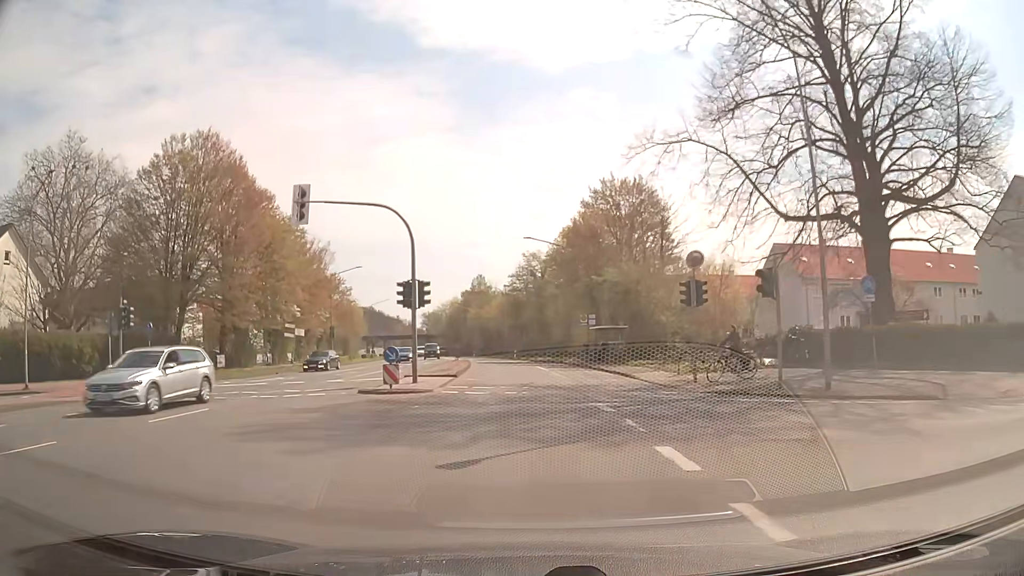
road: secondary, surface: asphalt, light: Day
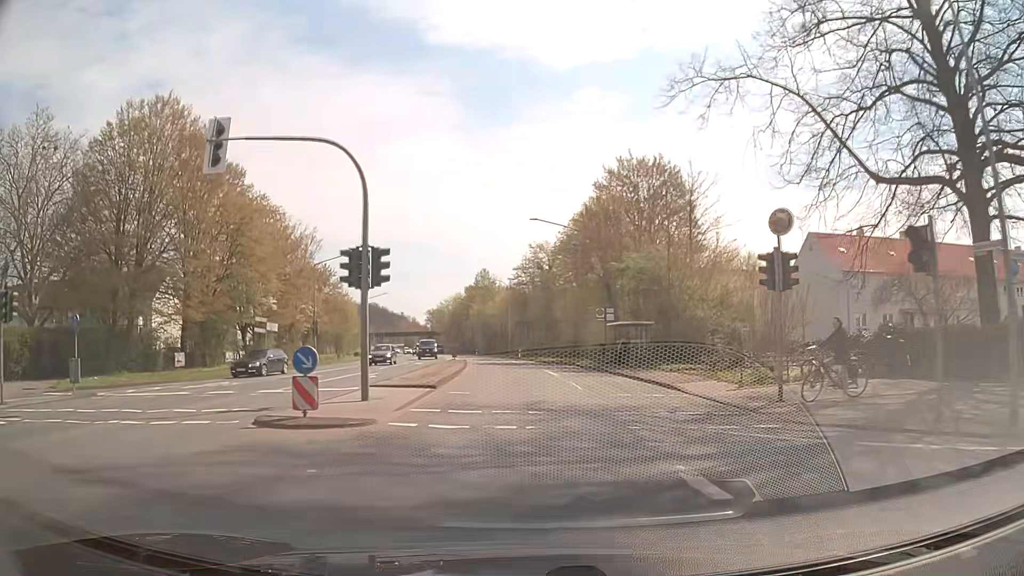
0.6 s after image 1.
(0.0, +7.3) m; 0°
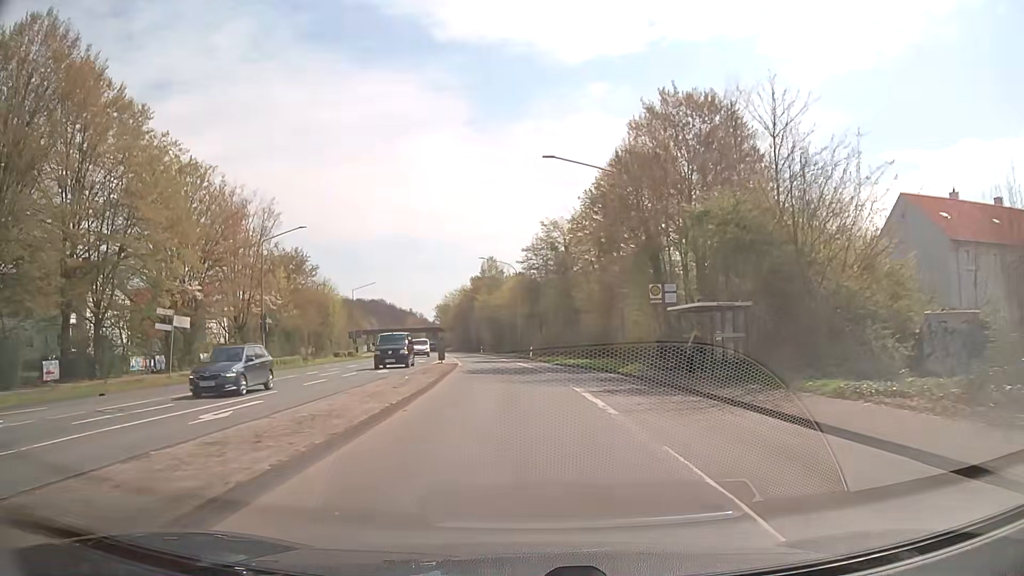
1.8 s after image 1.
(-0.1, +14.8) m; -1°
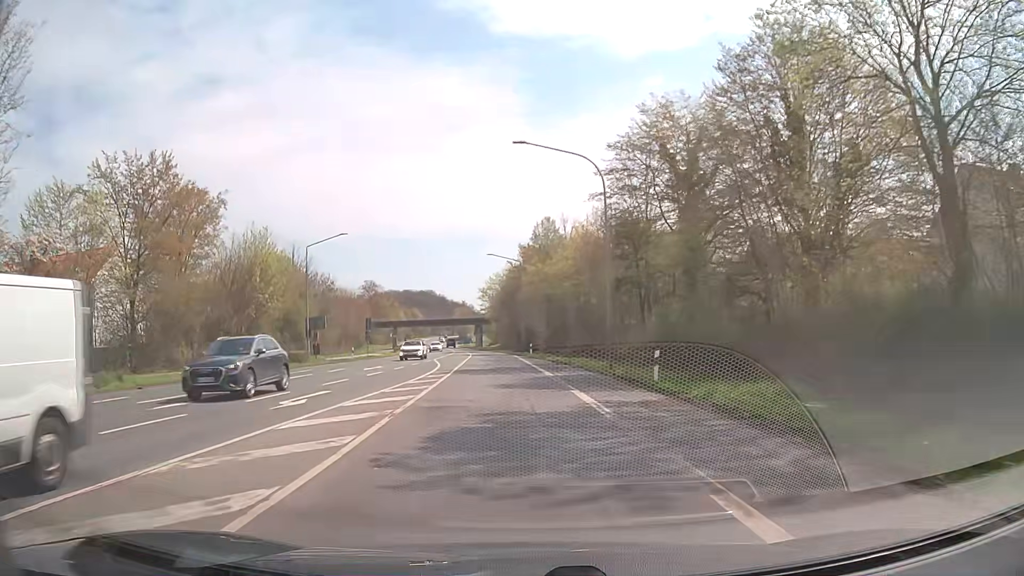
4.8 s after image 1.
(-1.6, +38.6) m; -5°
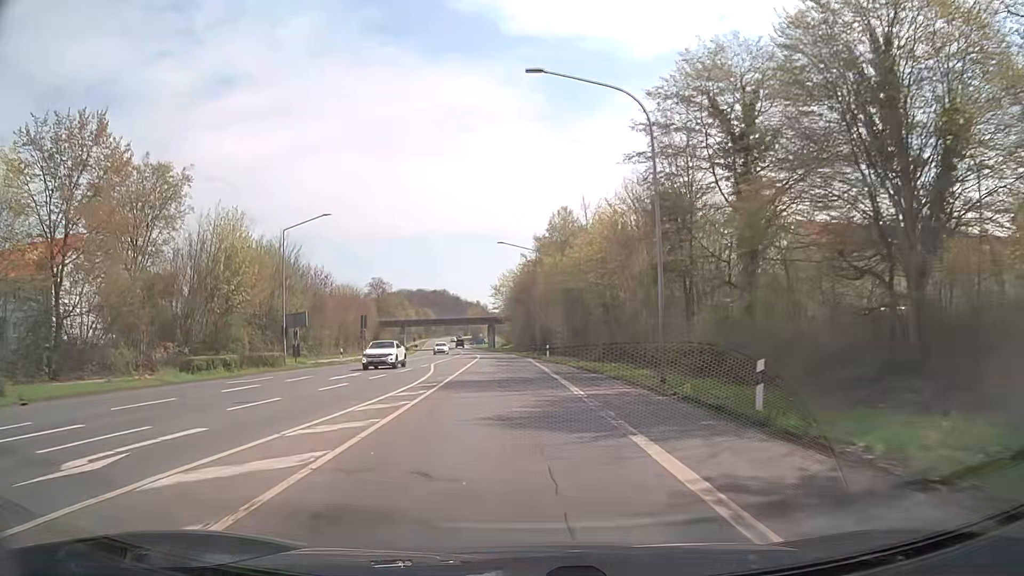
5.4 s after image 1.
(-0.1, +8.2) m; -2°
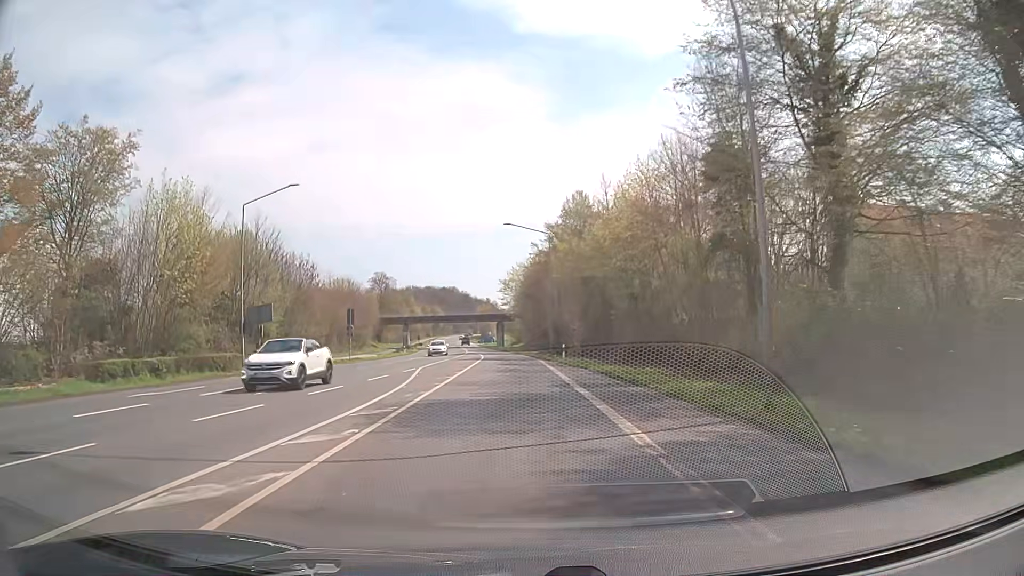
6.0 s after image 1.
(-0.1, +8.3) m; -1°
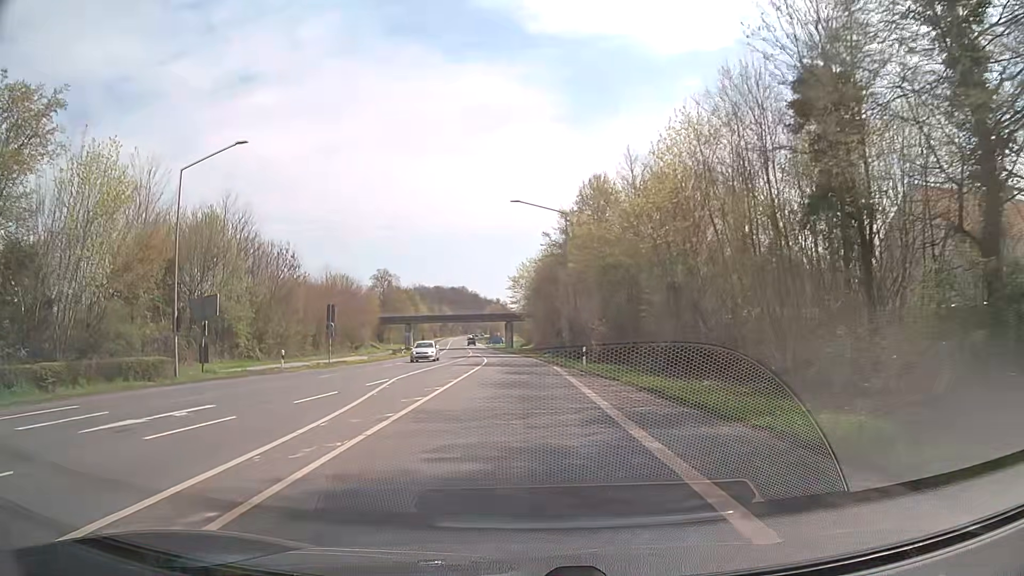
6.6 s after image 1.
(0.0, +8.5) m; -1°
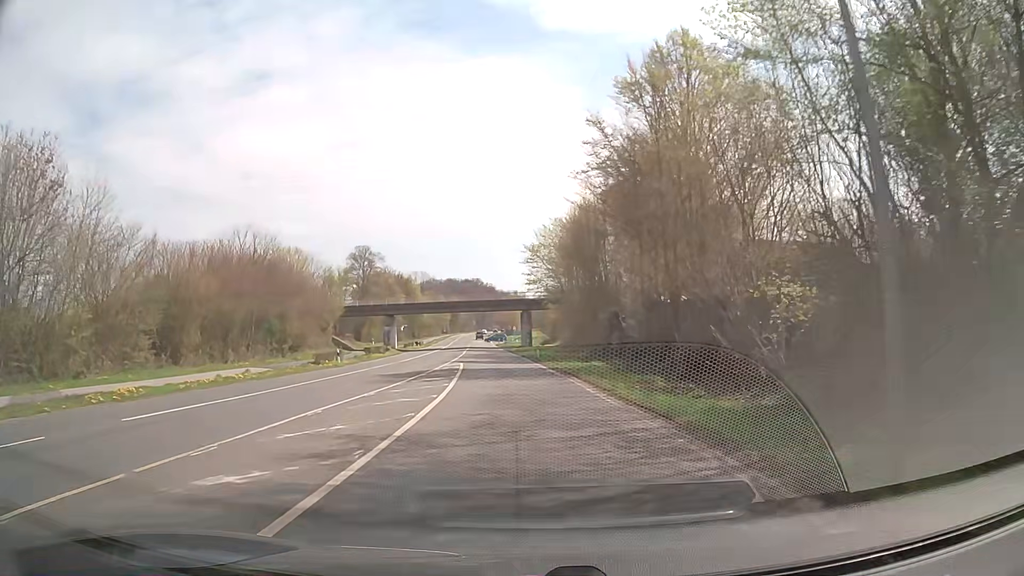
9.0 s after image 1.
(-0.7, +34.0) m; -2°
